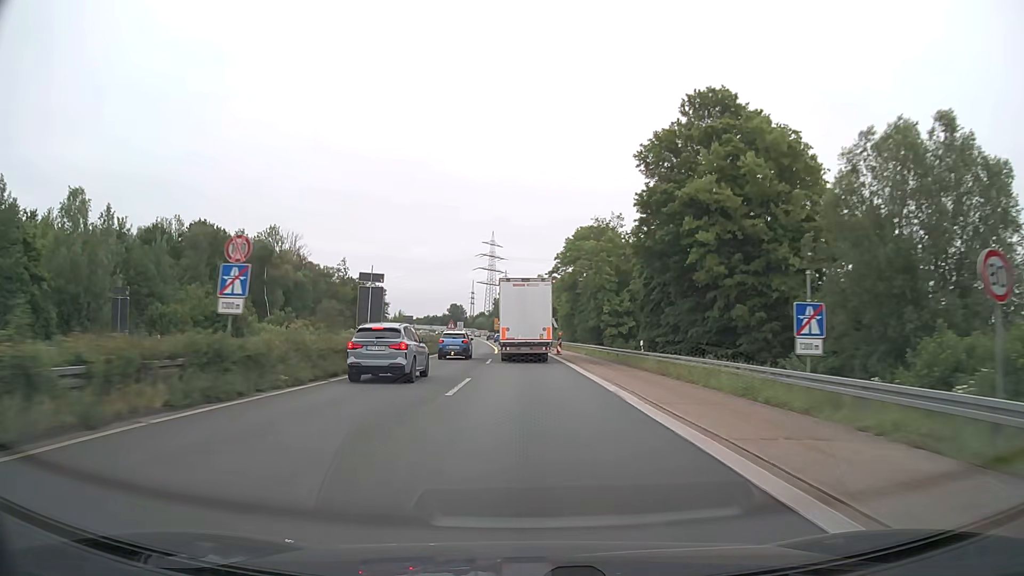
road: trunk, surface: asphalt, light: Day
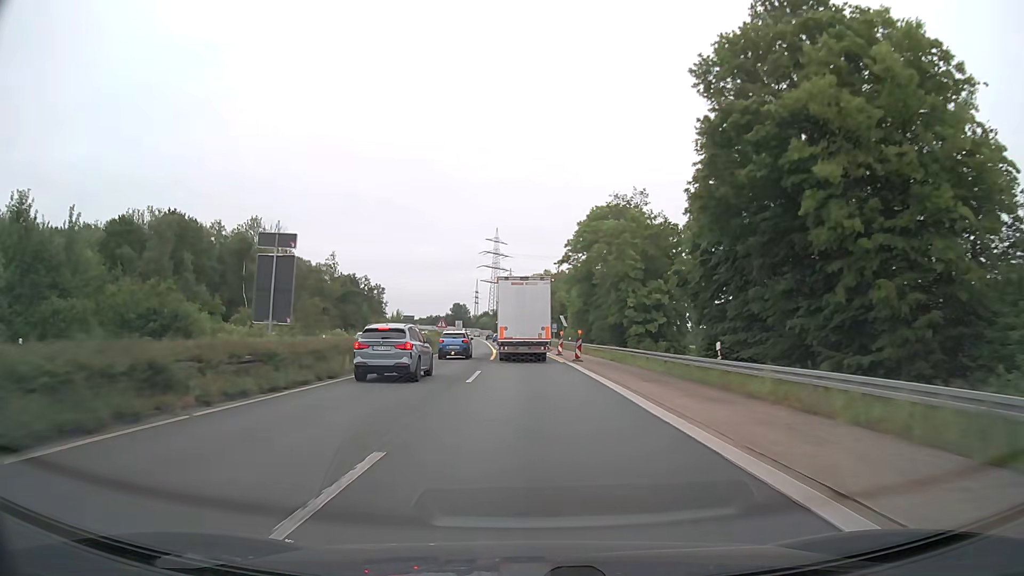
(-0.1, +13.6) m; -1°
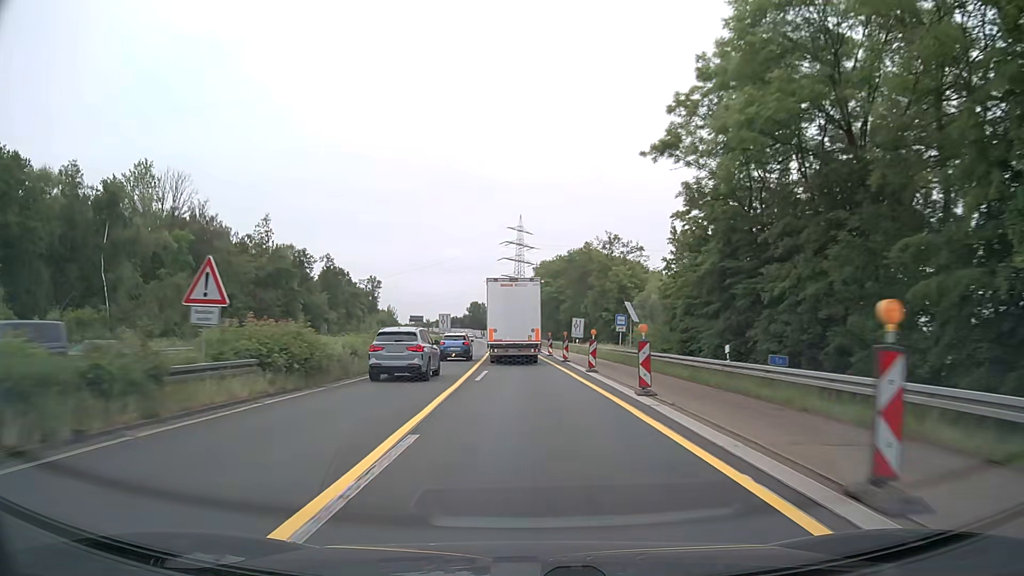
(-0.6, +52.4) m; -2°
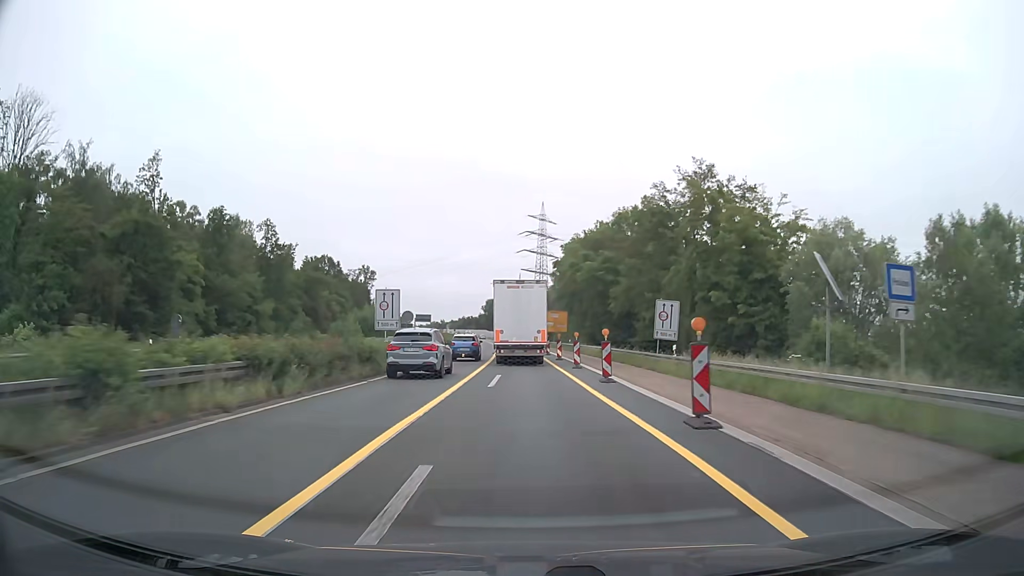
(-0.8, +38.2) m; -2°
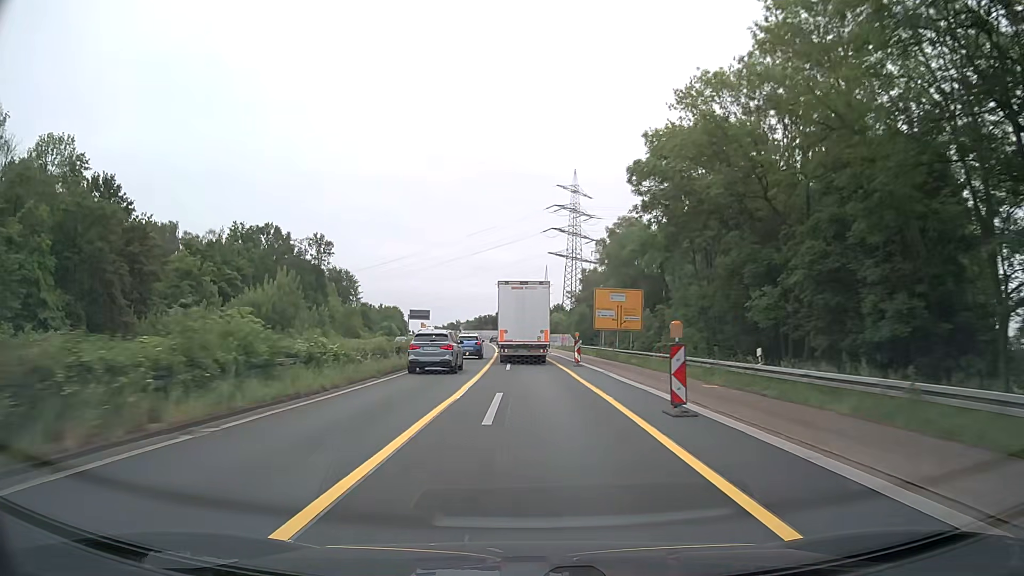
(-1.0, +62.8) m; -2°
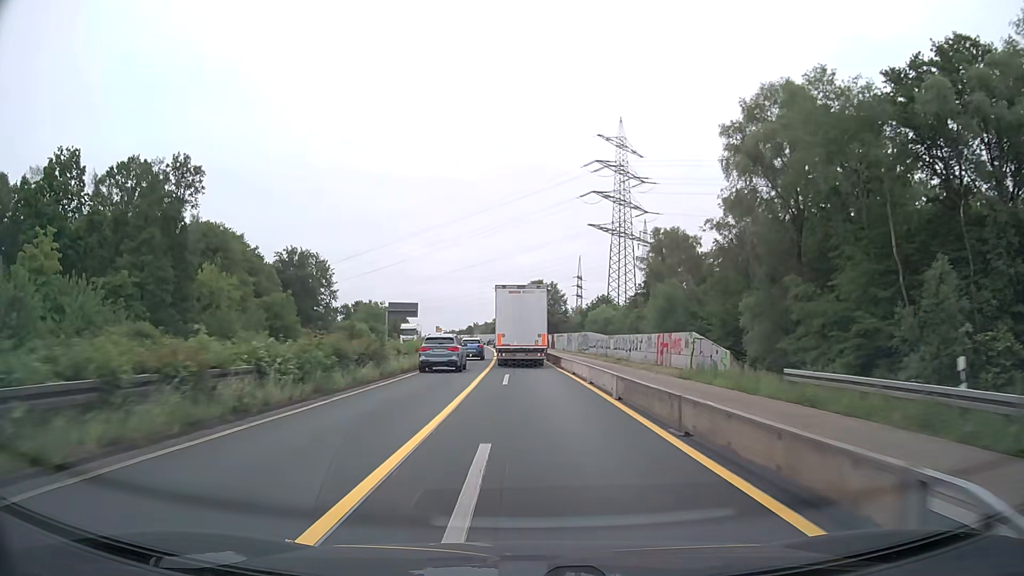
(-1.1, +62.4) m; -2°
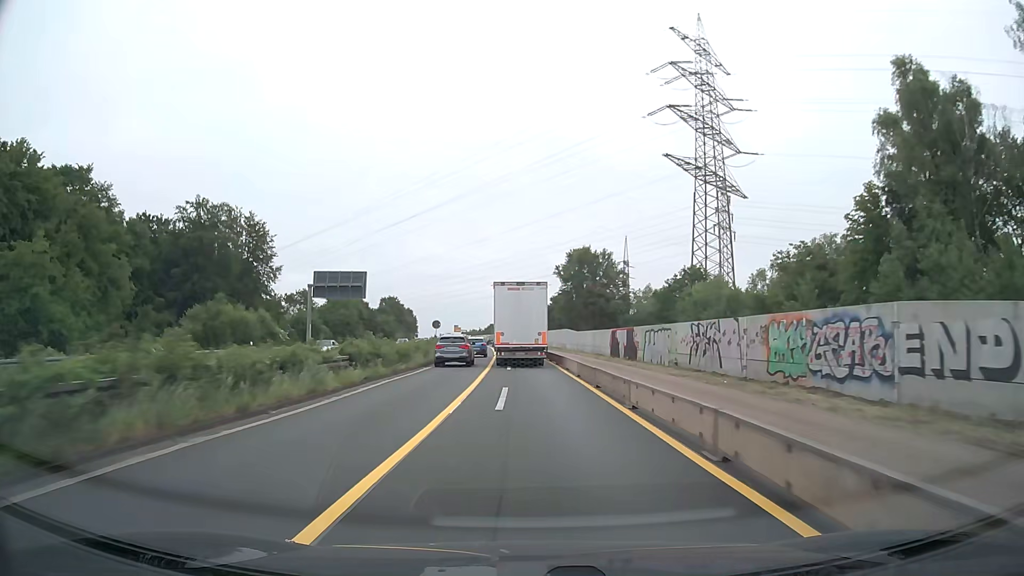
(-1.6, +62.3) m; -3°
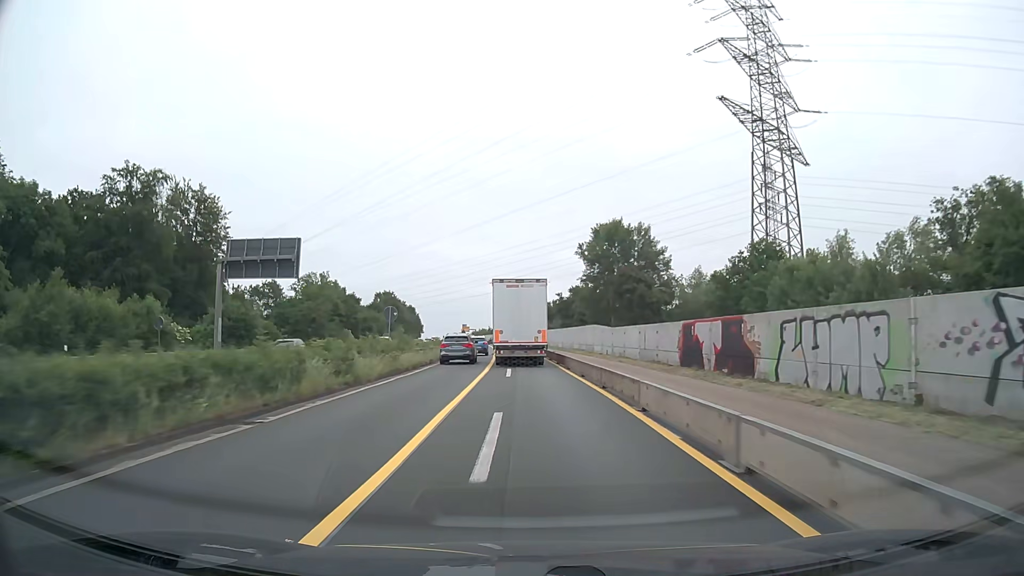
(-0.2, +24.8) m; -1°
(0, +10) (0, +20) (0, +30) (-1, +40) (-1, +50) (-1, +60) (-2, +70) (-2, +80) (-3, +90) (-3, +100) m
